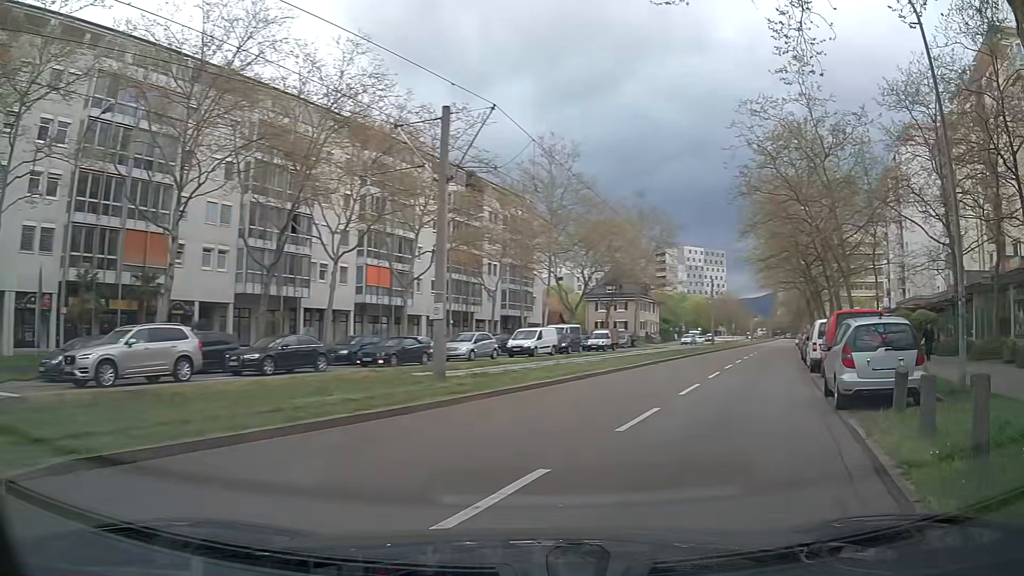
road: tertiary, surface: asphalt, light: Day
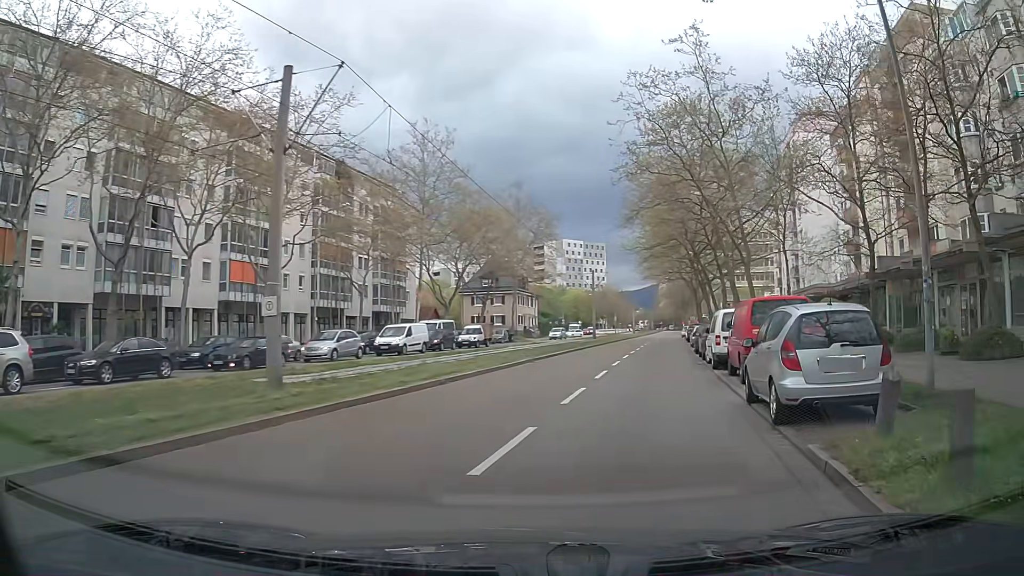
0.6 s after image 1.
(+0.3, +3.0) m; +11°
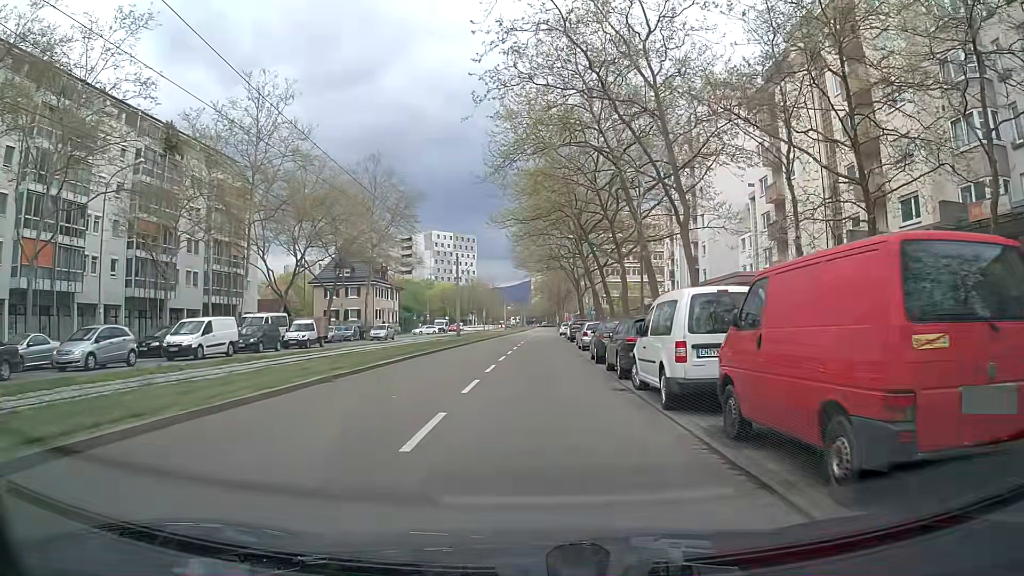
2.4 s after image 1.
(+1.1, +10.9) m; +9°
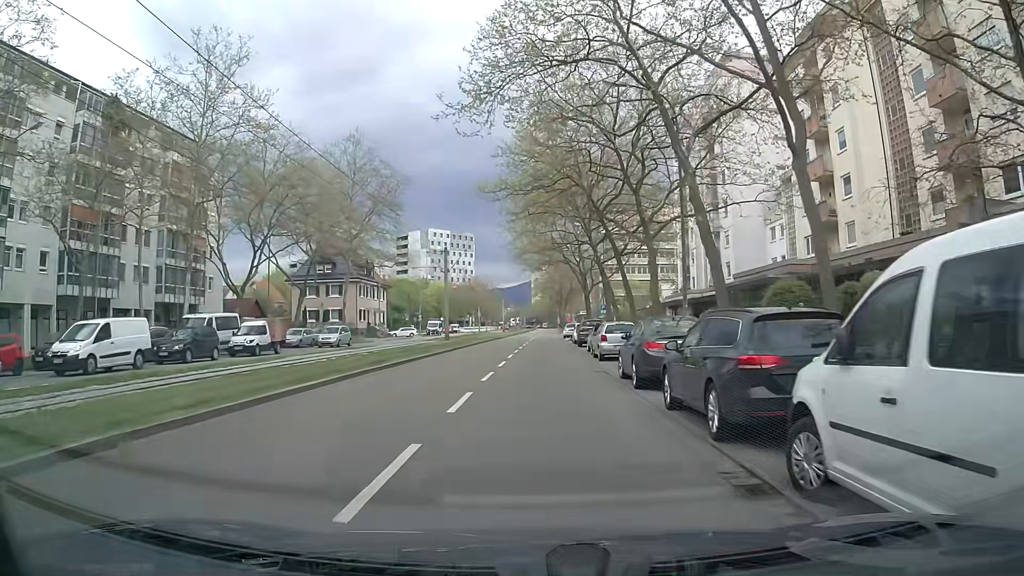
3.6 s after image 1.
(+0.1, +8.6) m; 0°
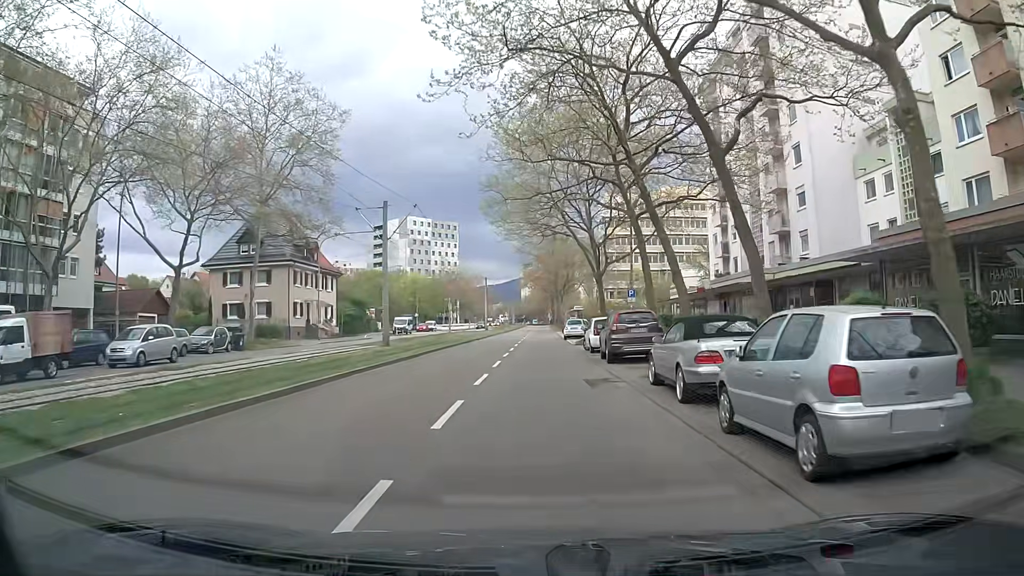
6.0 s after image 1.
(+0.3, +19.8) m; +2°
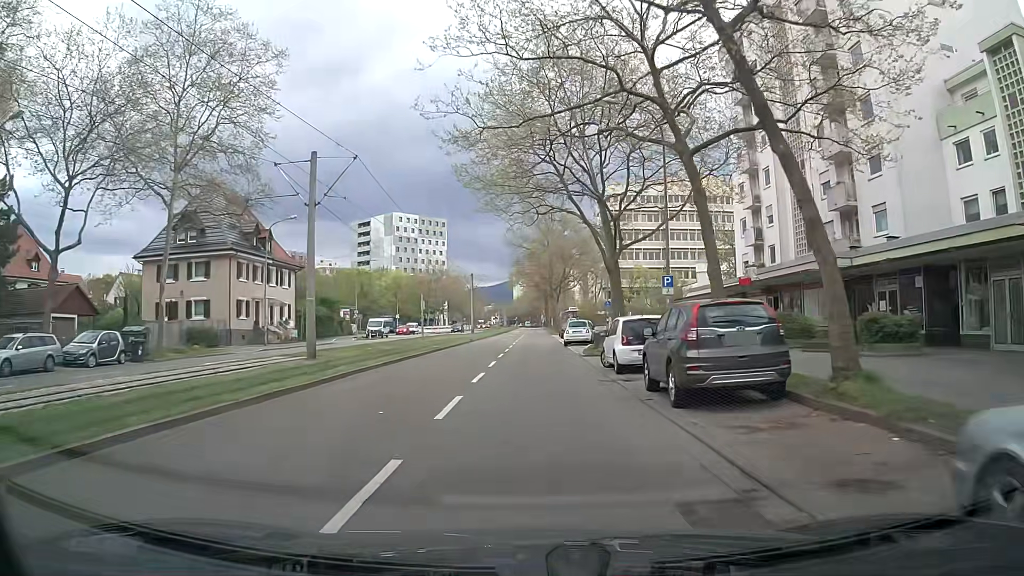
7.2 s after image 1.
(-0.2, +11.0) m; 0°
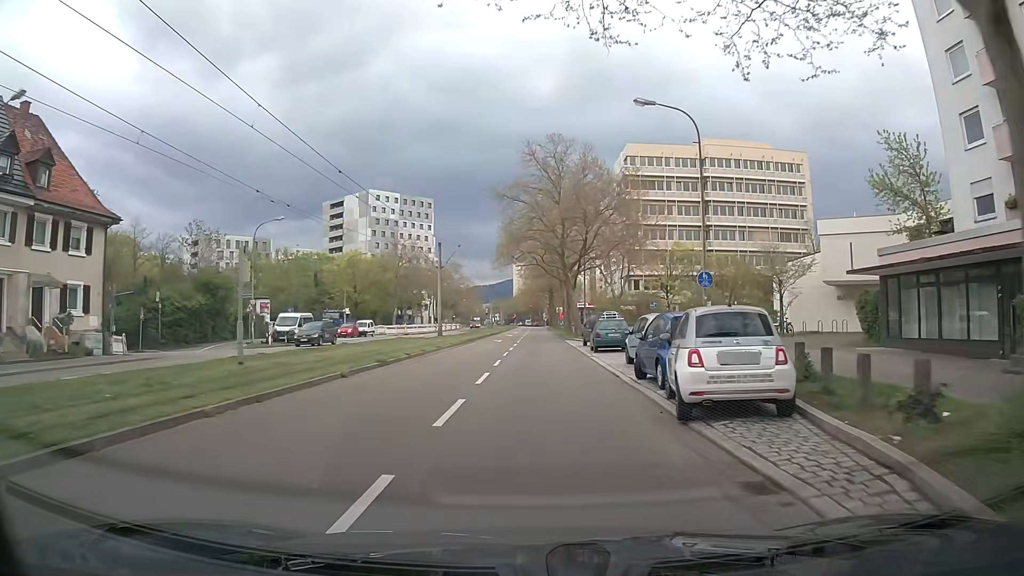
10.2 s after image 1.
(-0.5, +30.7) m; 0°
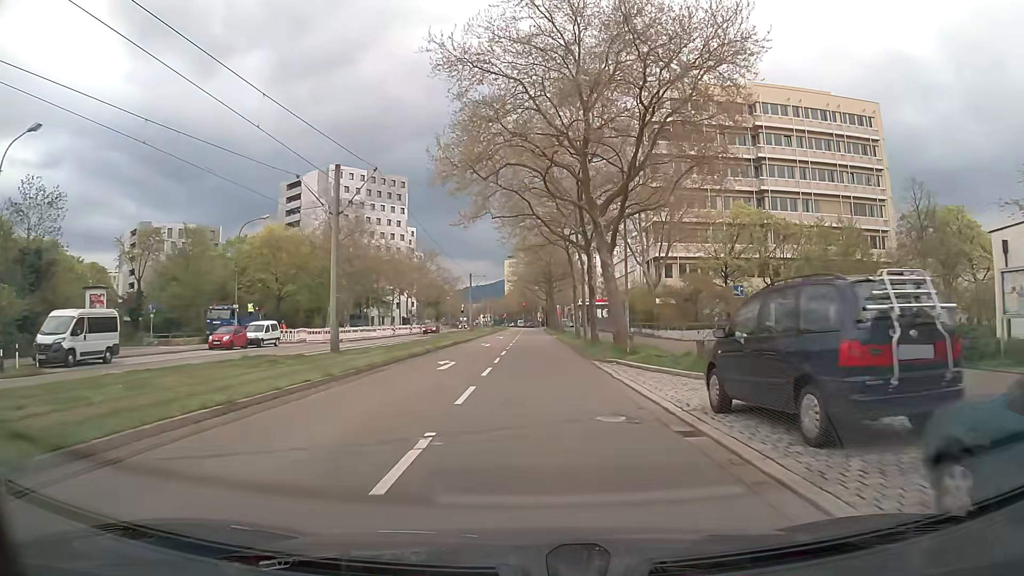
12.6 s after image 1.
(0.0, +27.5) m; 0°
(0, +10) (0, +20) (0, +30) (0, +40) (0, +50) (0, +60) (0, +70) (0, +80) (0, +90) (0, +100) m
